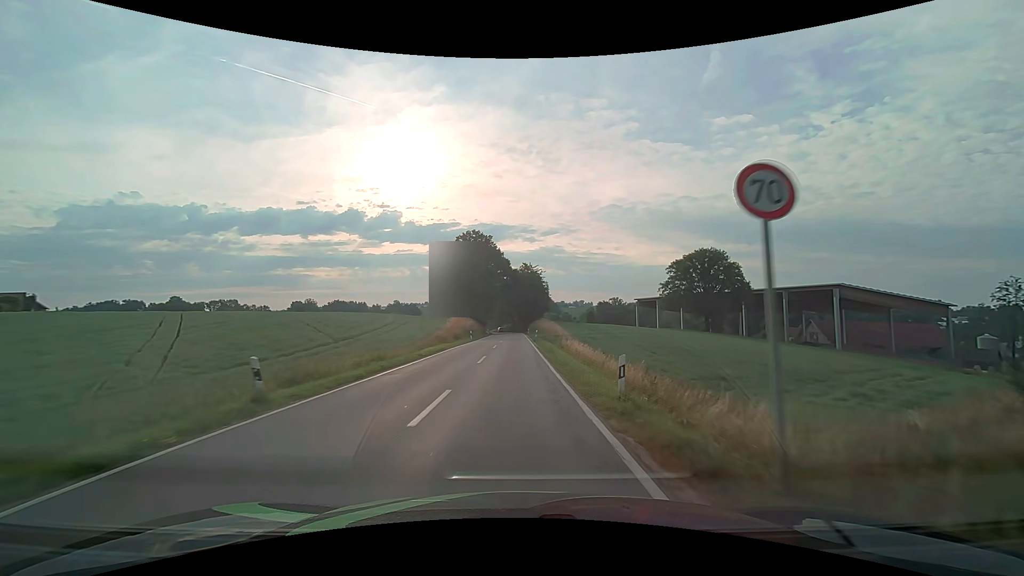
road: secondary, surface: asphalt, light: Day
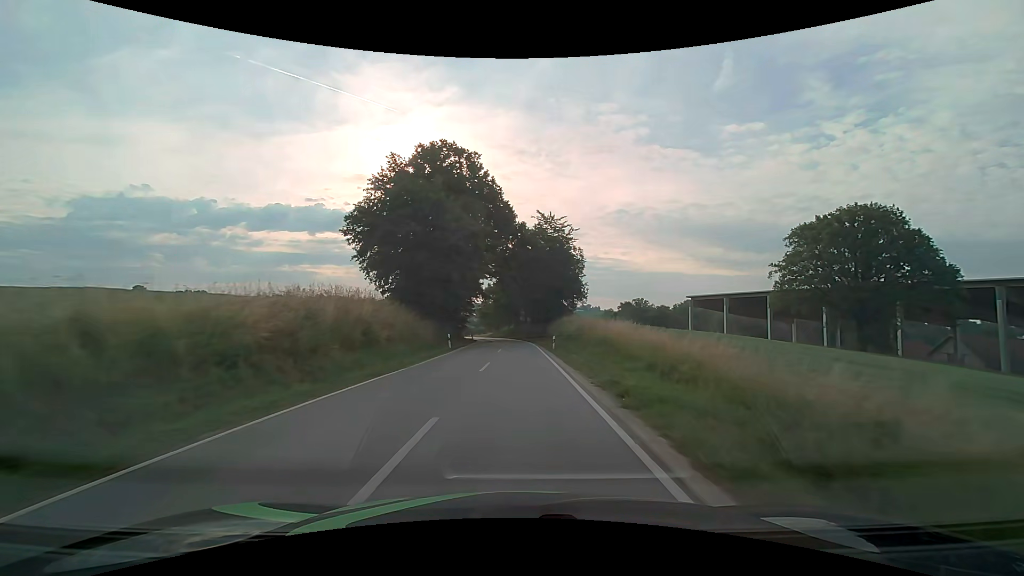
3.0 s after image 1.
(-0.3, +53.2) m; -1°
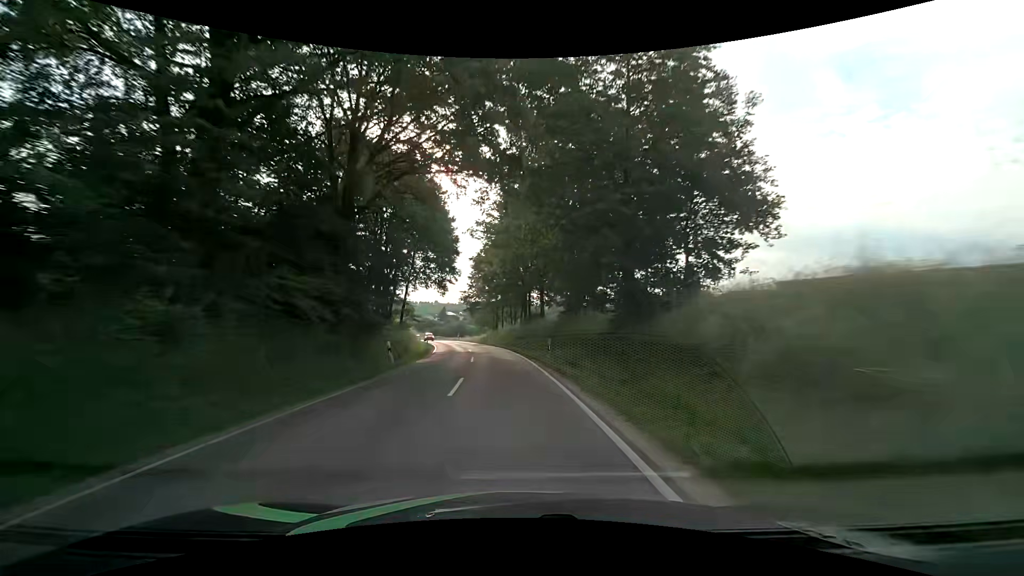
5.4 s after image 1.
(+0.1, +42.7) m; -1°
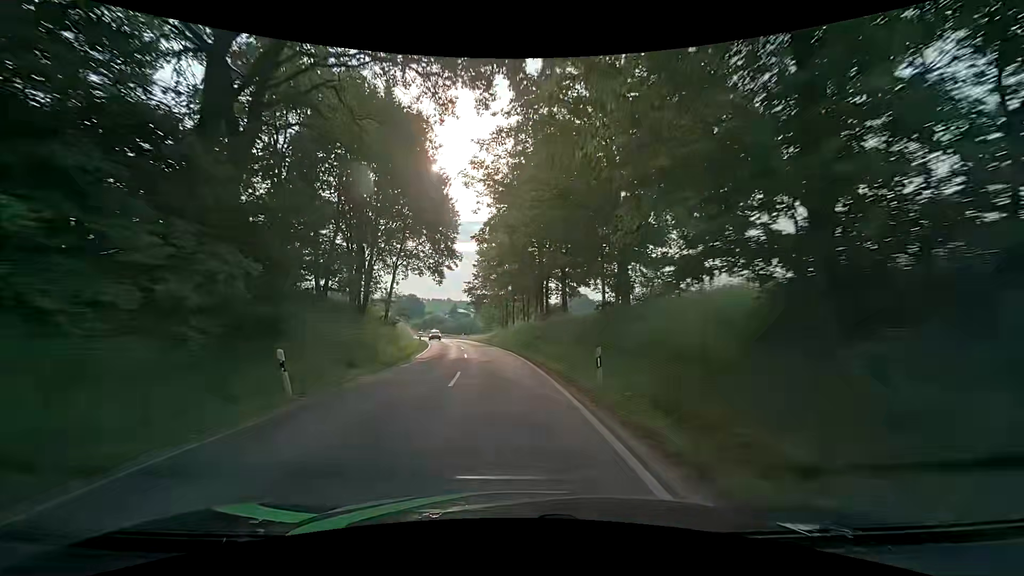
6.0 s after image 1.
(-0.1, +10.7) m; -1°
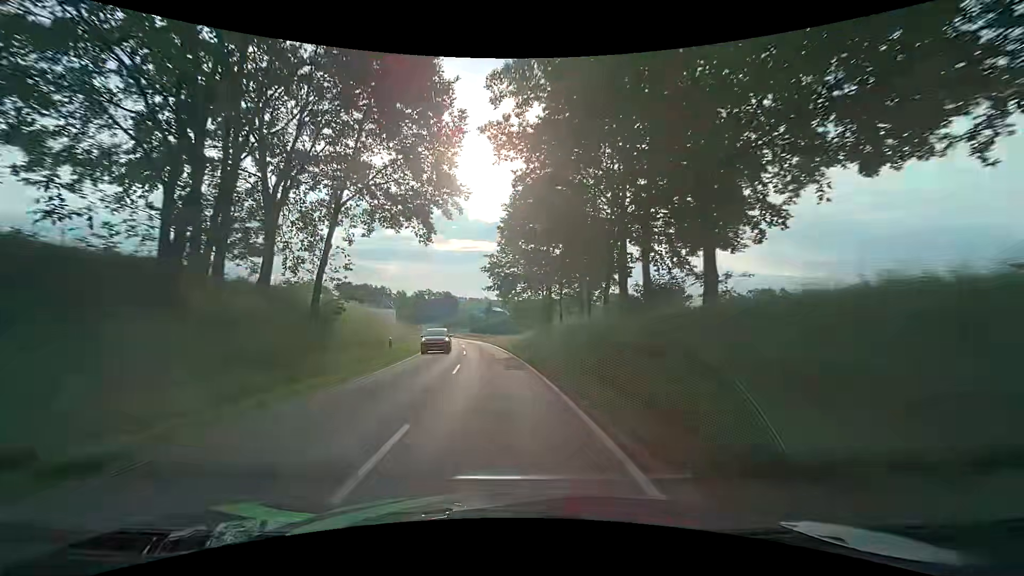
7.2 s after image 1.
(-0.8, +21.5) m; -5°
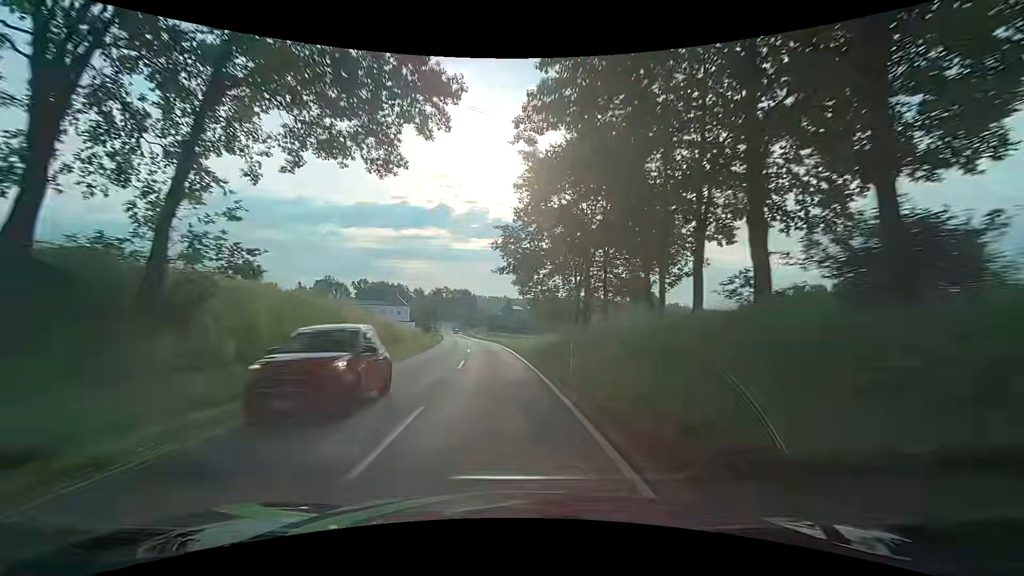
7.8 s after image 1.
(-0.1, +10.8) m; -2°
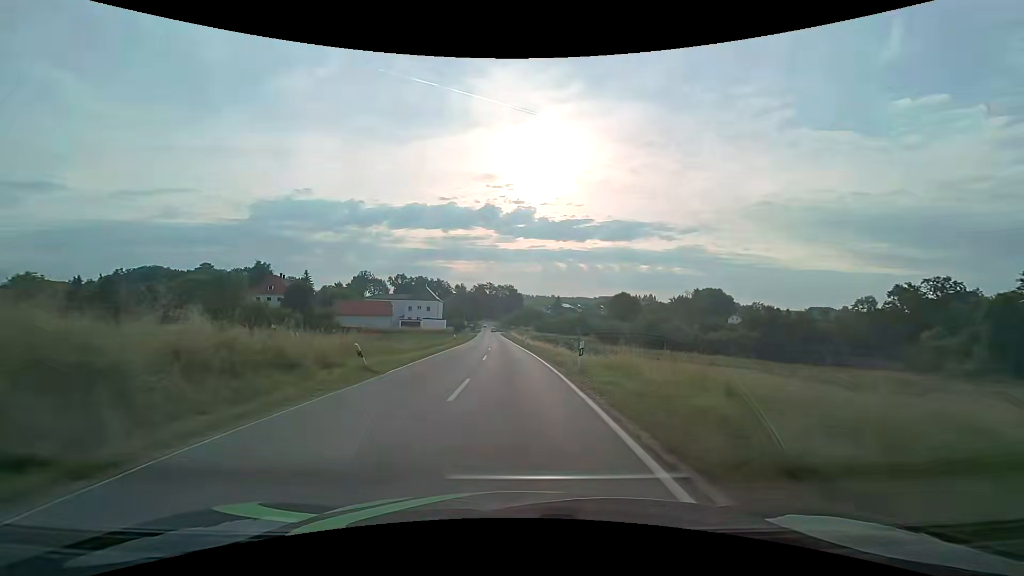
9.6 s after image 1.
(-1.7, +32.4) m; -5°
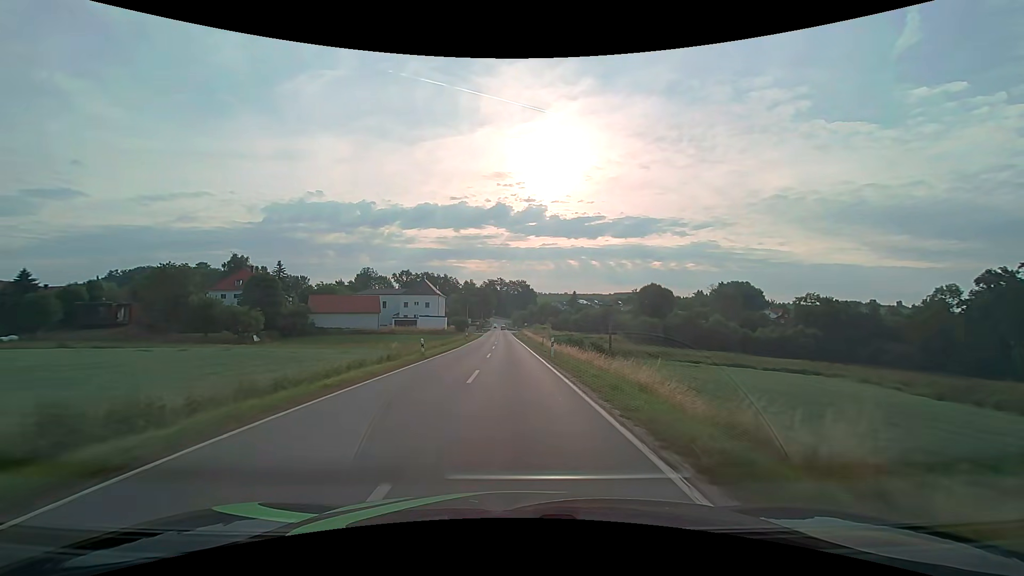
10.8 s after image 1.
(-0.5, +21.7) m; -2°
(0, +10) (0, +20) (0, +30) (0, +40) (-1, +50) (-1, +60) (-1, +70) (-2, +80) (-2, +90) (-2, +100) m
